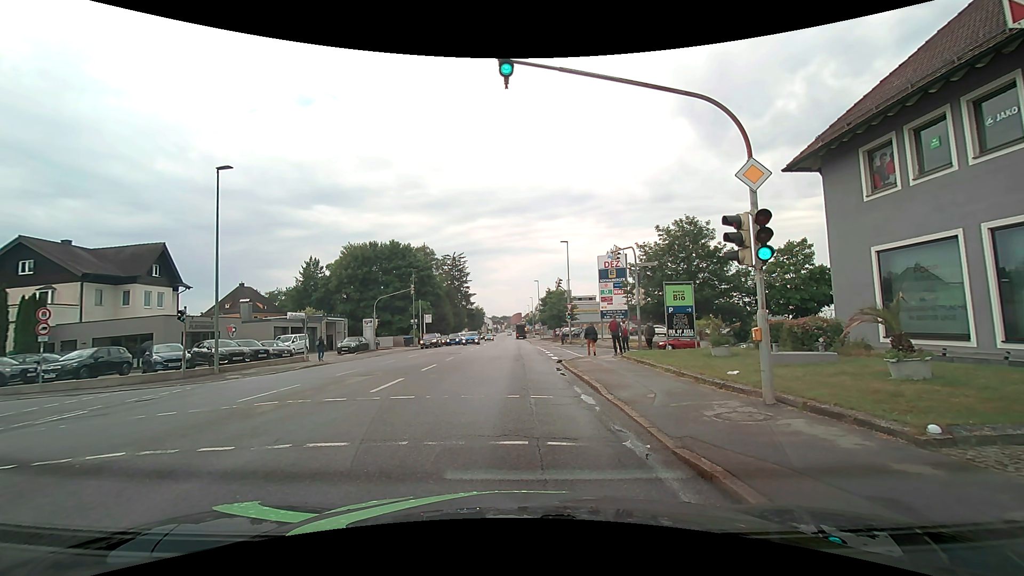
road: tertiary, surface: asphalt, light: Day
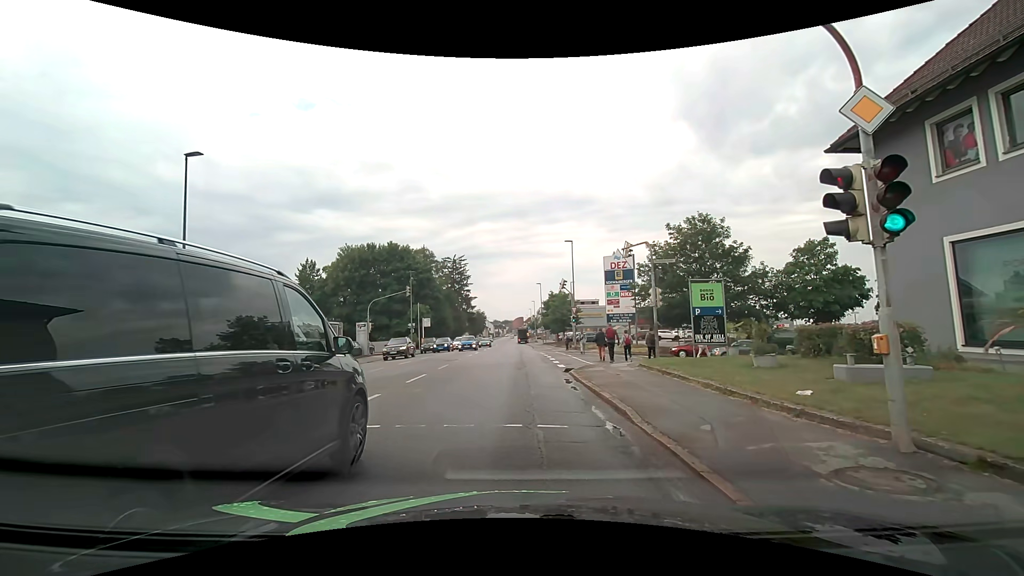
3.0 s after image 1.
(0.0, +2.9) m; 0°
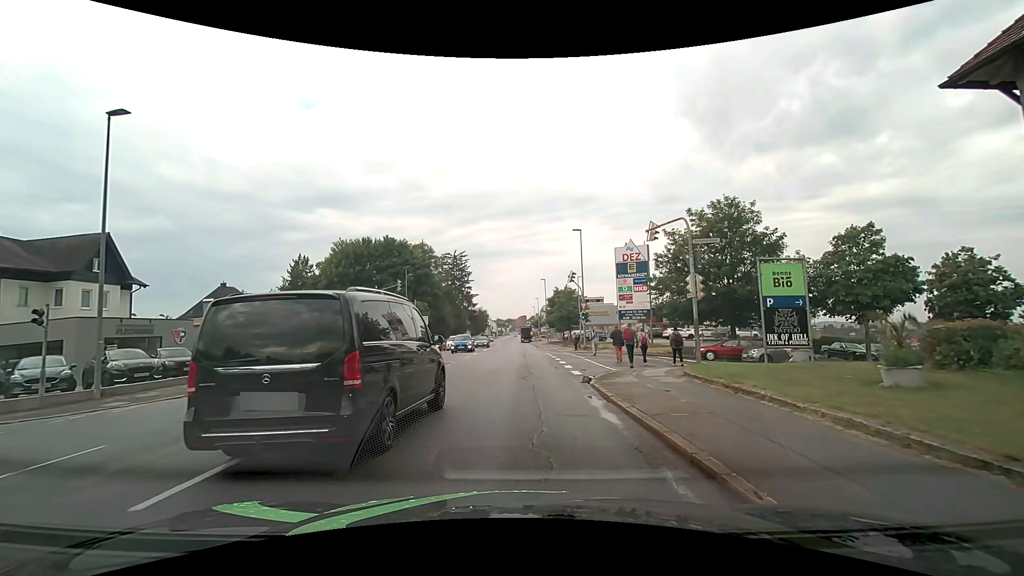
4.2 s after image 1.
(0.0, +4.7) m; 0°
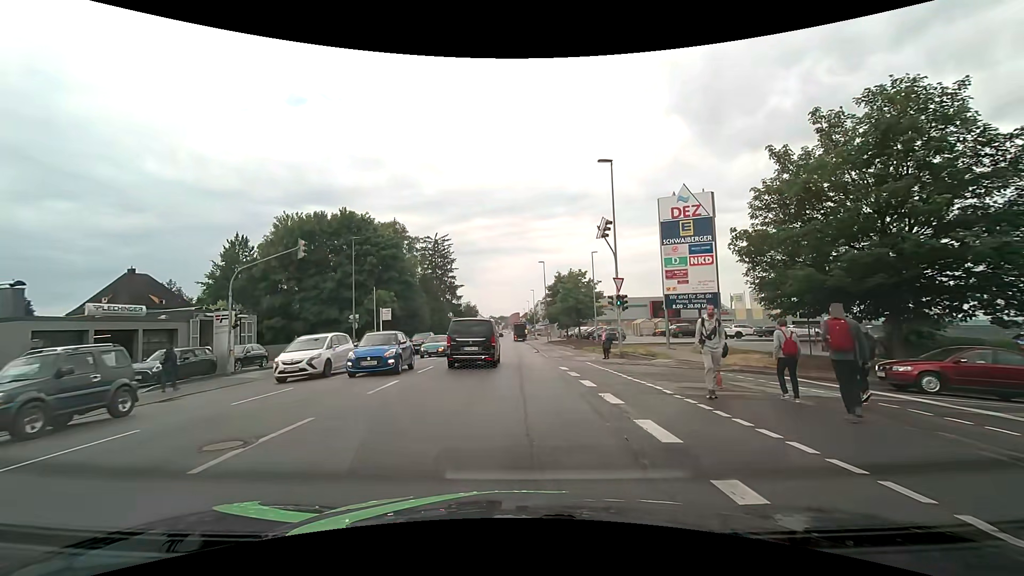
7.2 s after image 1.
(0.0, +17.3) m; +1°
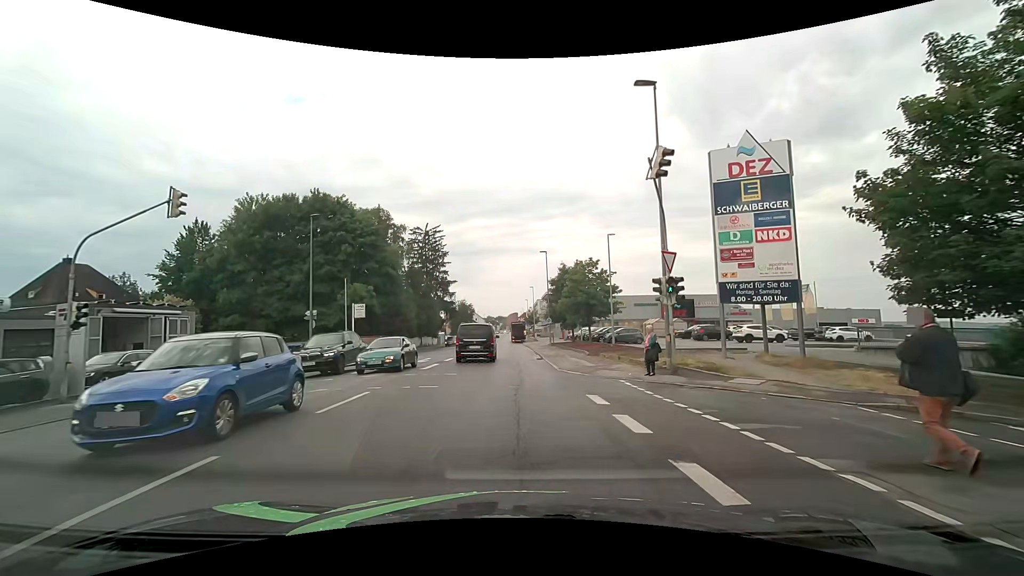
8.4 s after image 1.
(0.0, +8.6) m; 0°
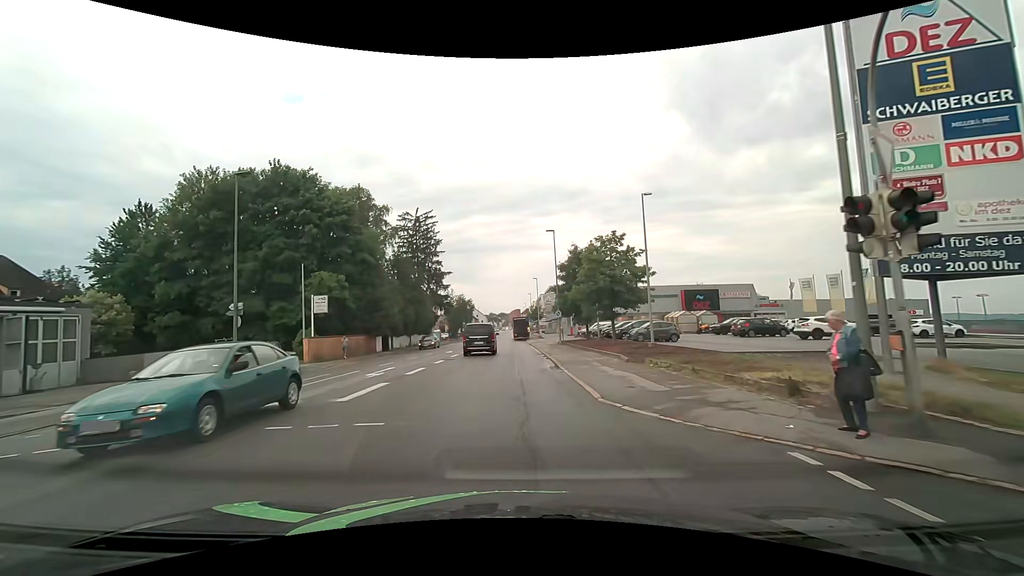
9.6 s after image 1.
(0.0, +9.6) m; 0°
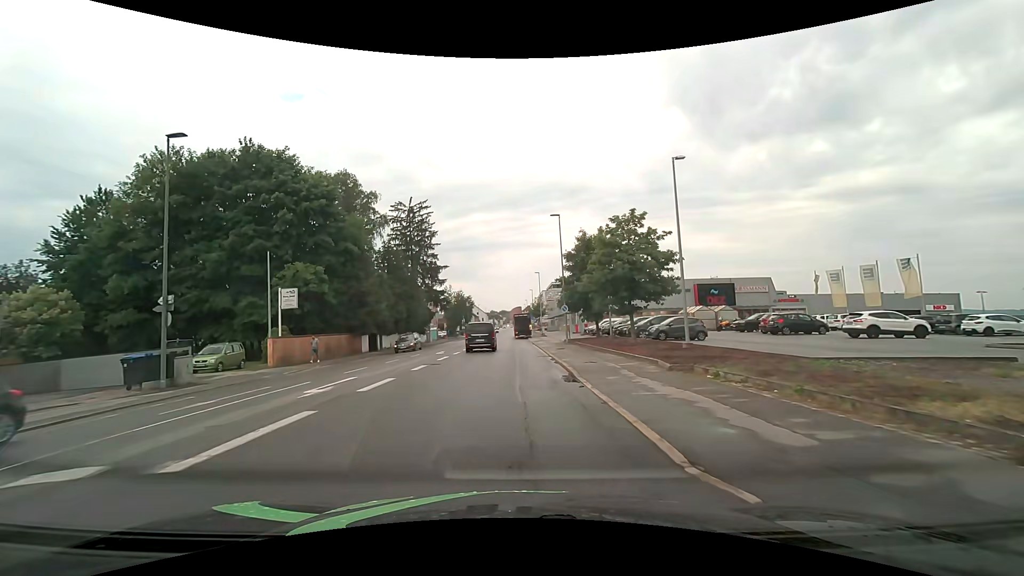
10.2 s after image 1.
(0.0, +5.2) m; 0°
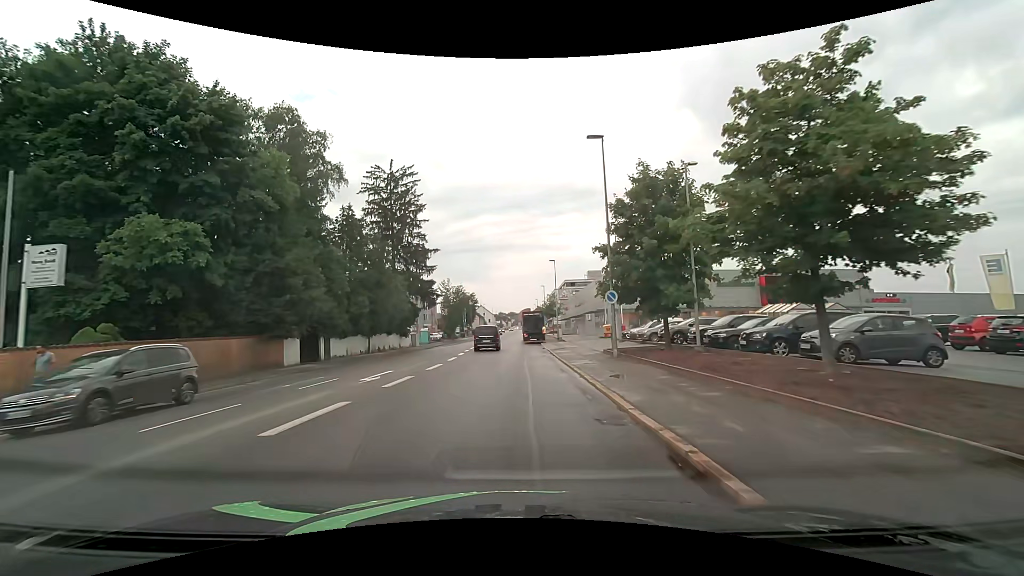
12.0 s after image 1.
(-0.2, +16.9) m; -1°
(0, +10) (0, +20) (-1, +30) (-2, +40) (-2, +50) (-2, +60) (-3, +70) (-2, +80) (-2, +90) (-2, +100) m
